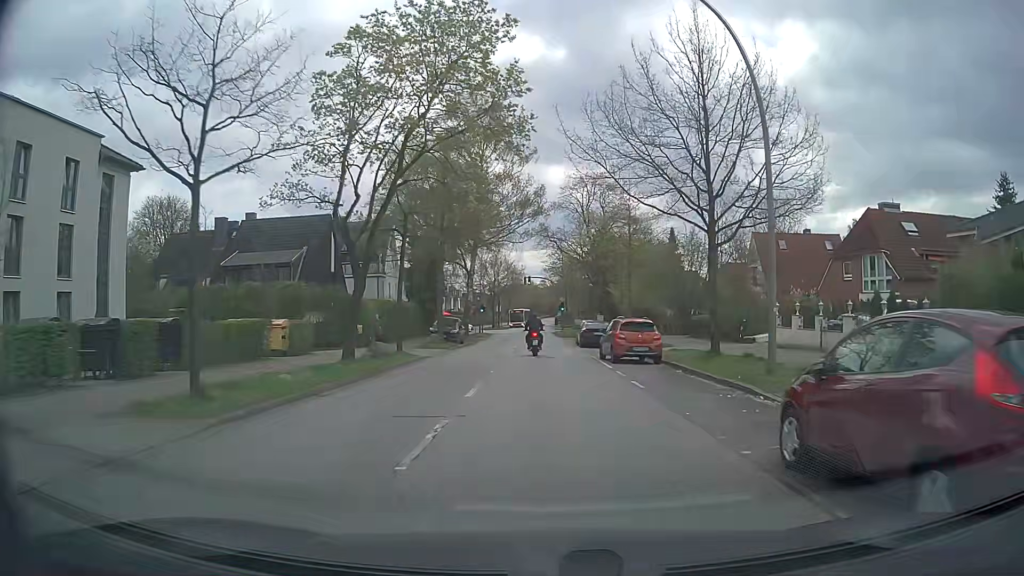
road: secondary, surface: asphalt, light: Day
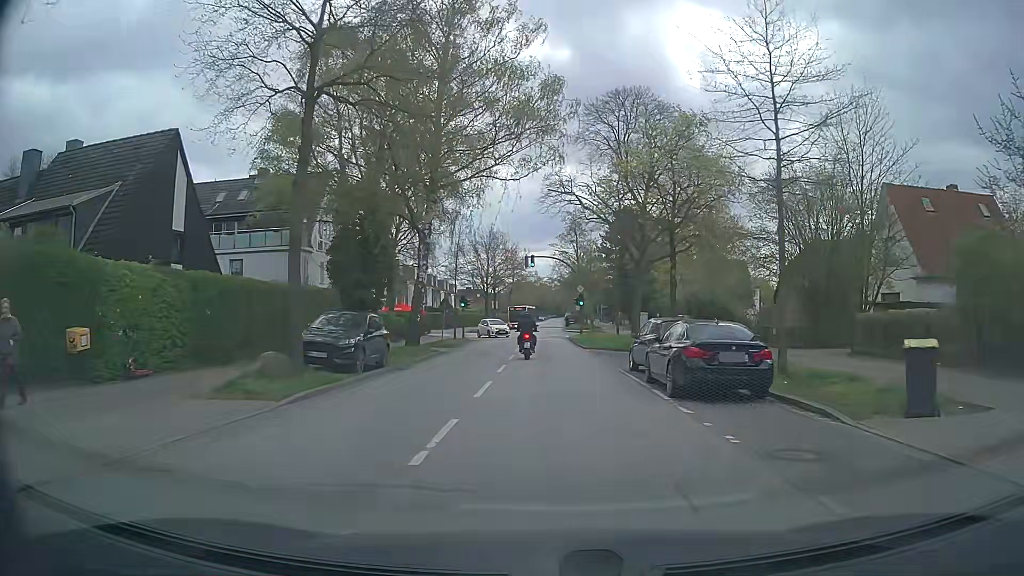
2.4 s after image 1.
(+0.1, +23.8) m; +1°
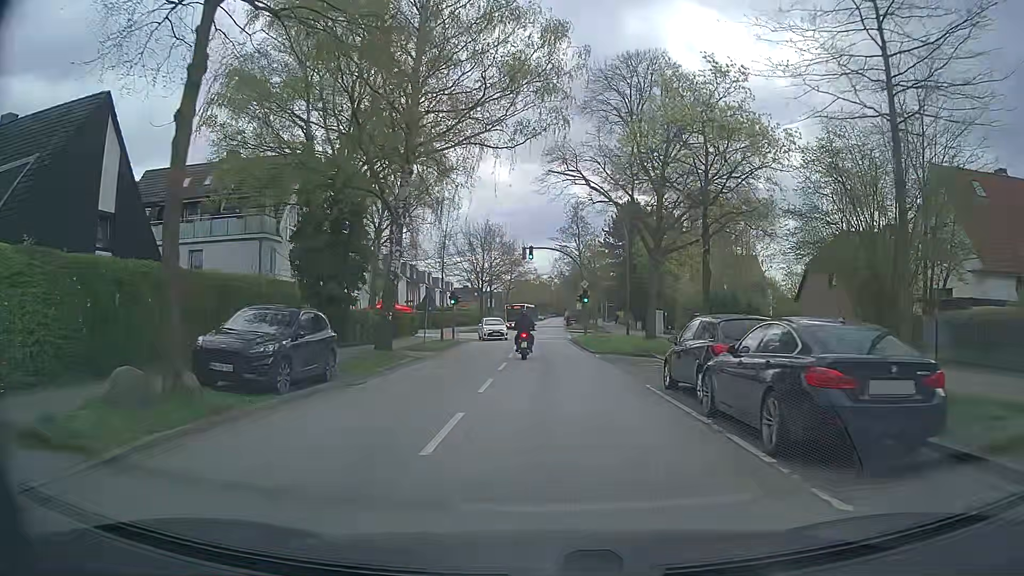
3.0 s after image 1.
(-0.1, +5.5) m; 0°
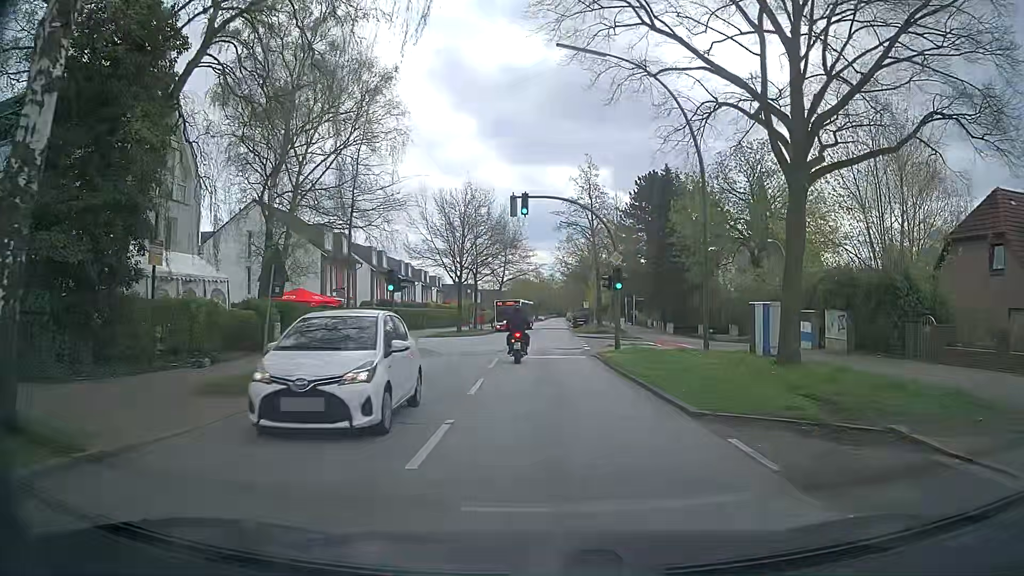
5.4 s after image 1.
(-0.2, +18.6) m; -1°
